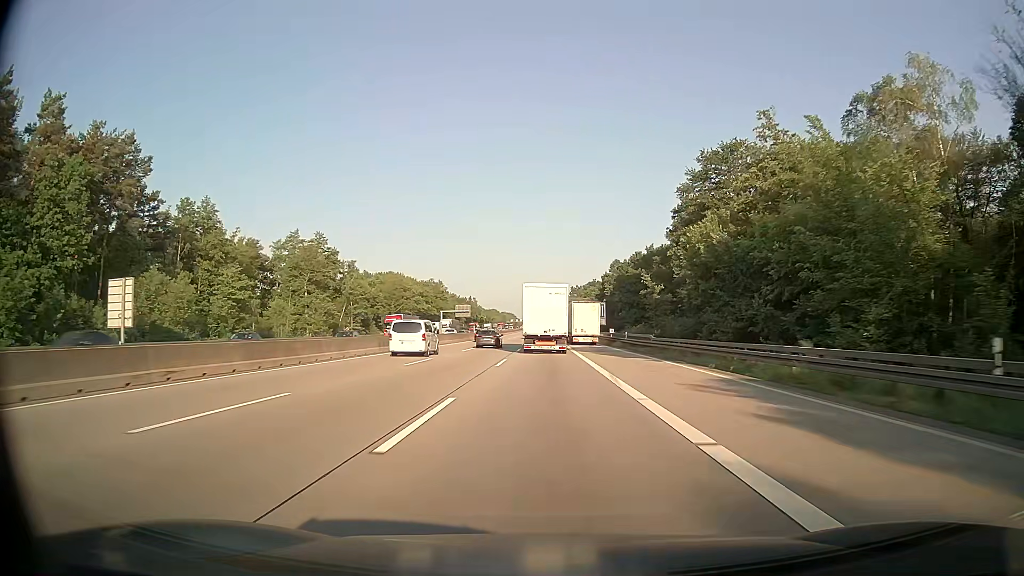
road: motorway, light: Day
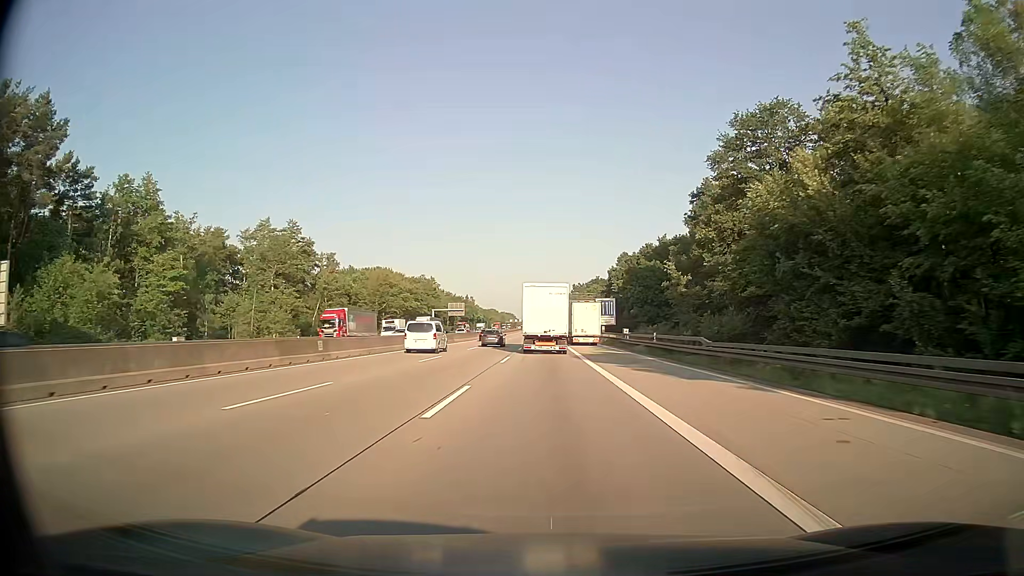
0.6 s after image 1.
(0.0, +15.1) m; 0°
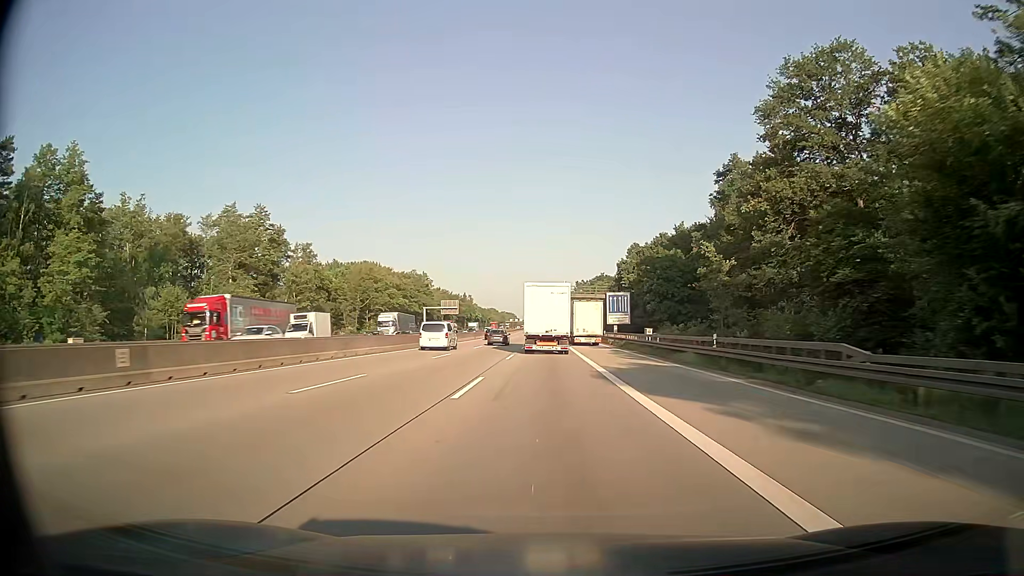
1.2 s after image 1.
(0.0, +15.1) m; 0°
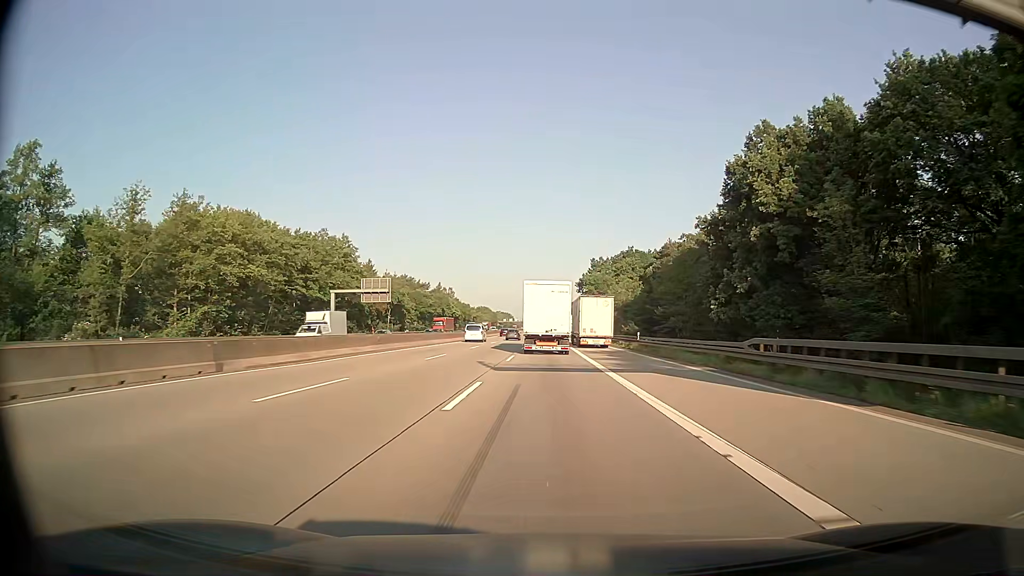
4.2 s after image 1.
(+0.1, +74.7) m; 0°
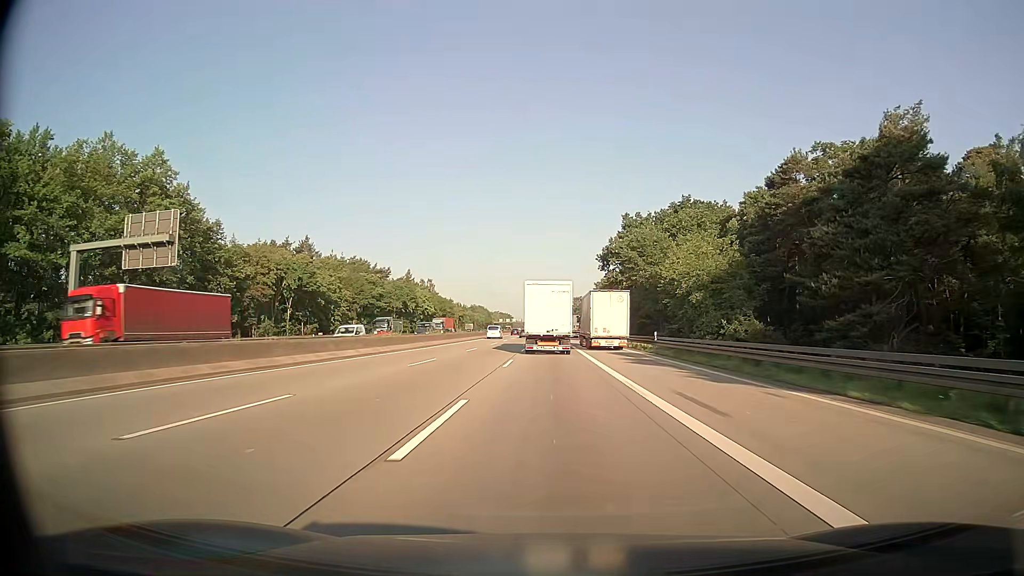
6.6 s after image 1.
(0.0, +58.8) m; 0°
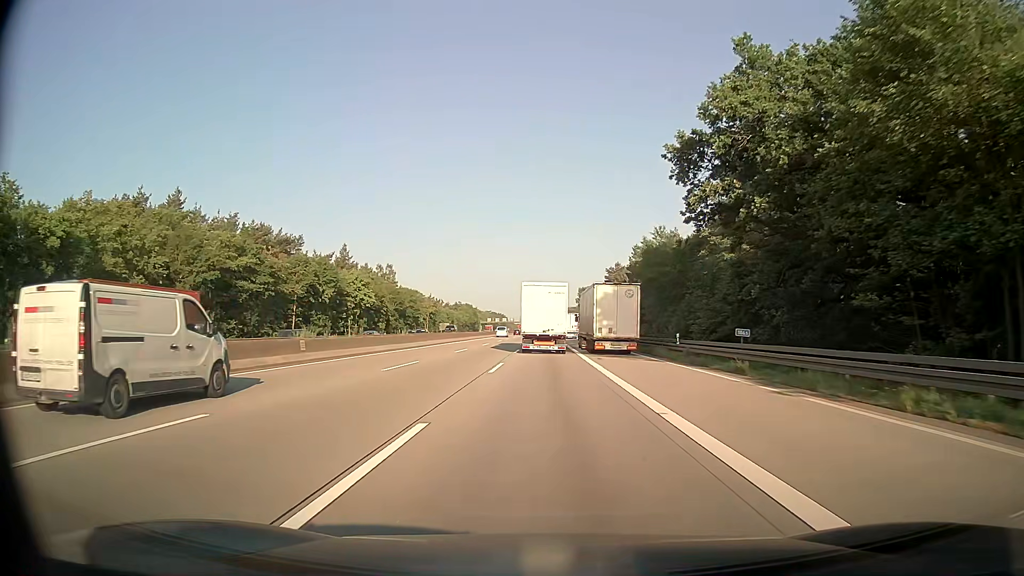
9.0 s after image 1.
(+0.3, +57.8) m; 0°
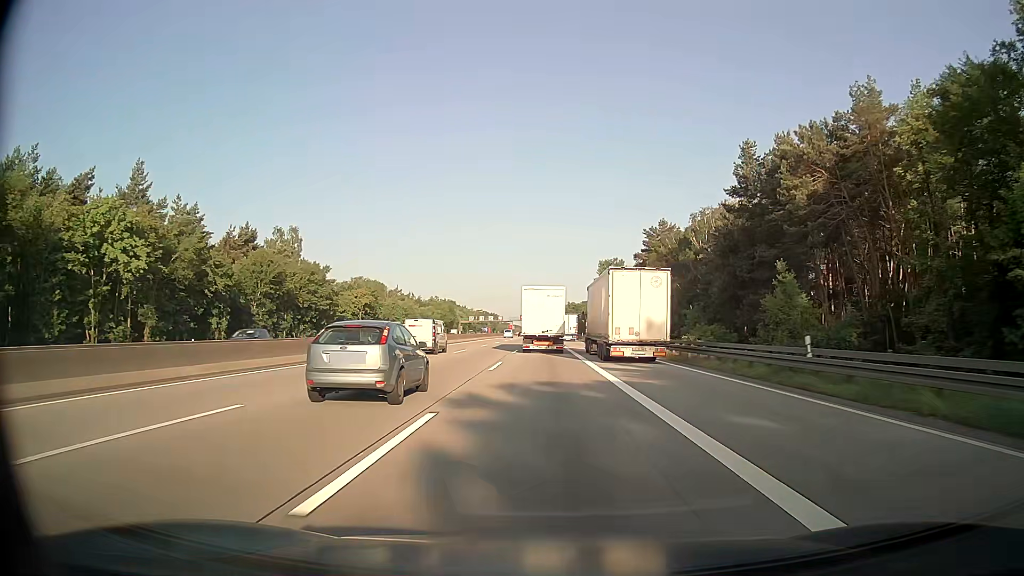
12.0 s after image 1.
(-0.2, +70.9) m; 0°
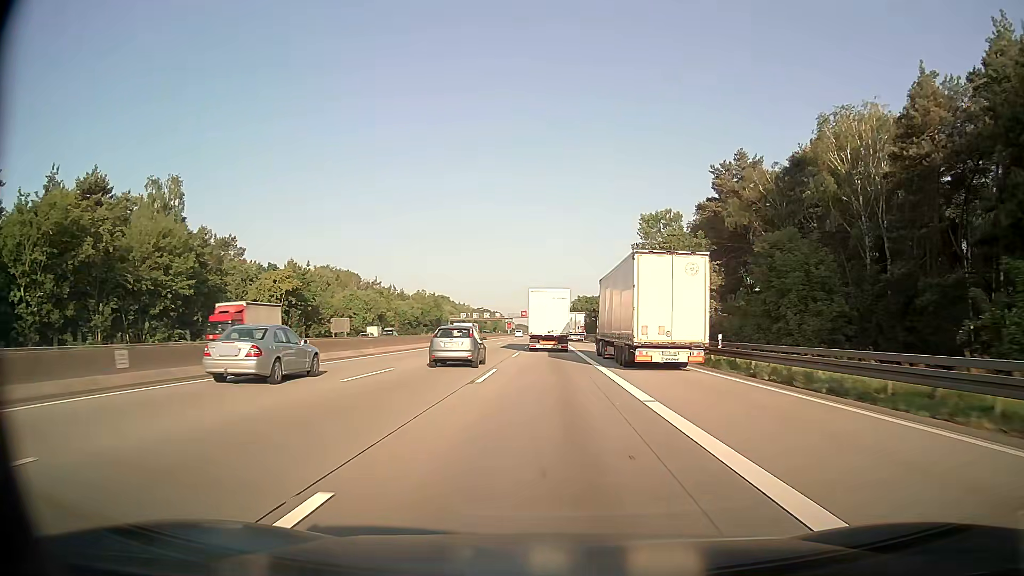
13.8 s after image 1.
(-0.2, +41.9) m; -1°
(0, +10) (0, +20) (0, +30) (0, +40) (0, +50) (0, +60) (0, +70) (0, +80) (0, +90) (0, +100) m
